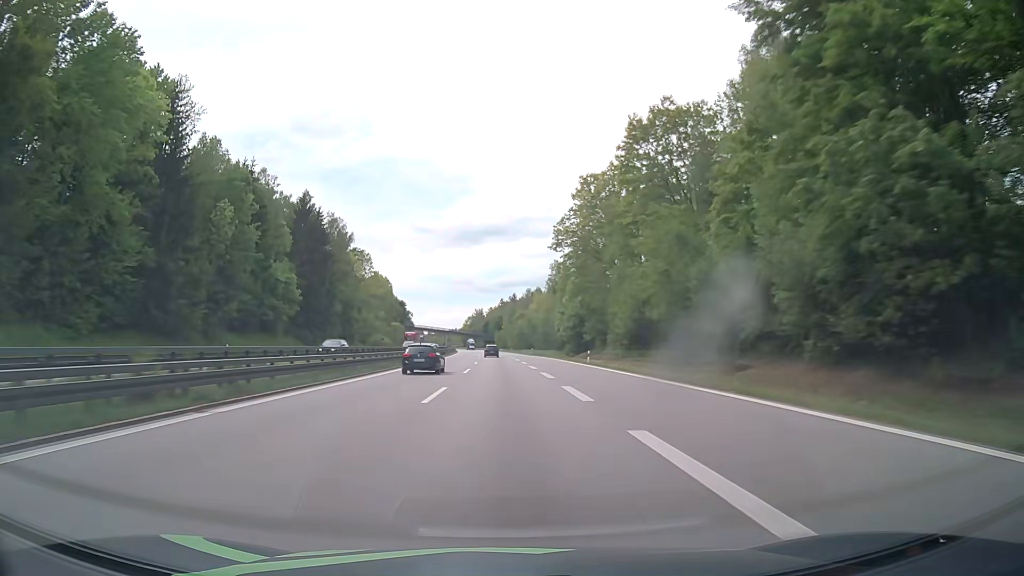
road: motorway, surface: asphalt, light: Day
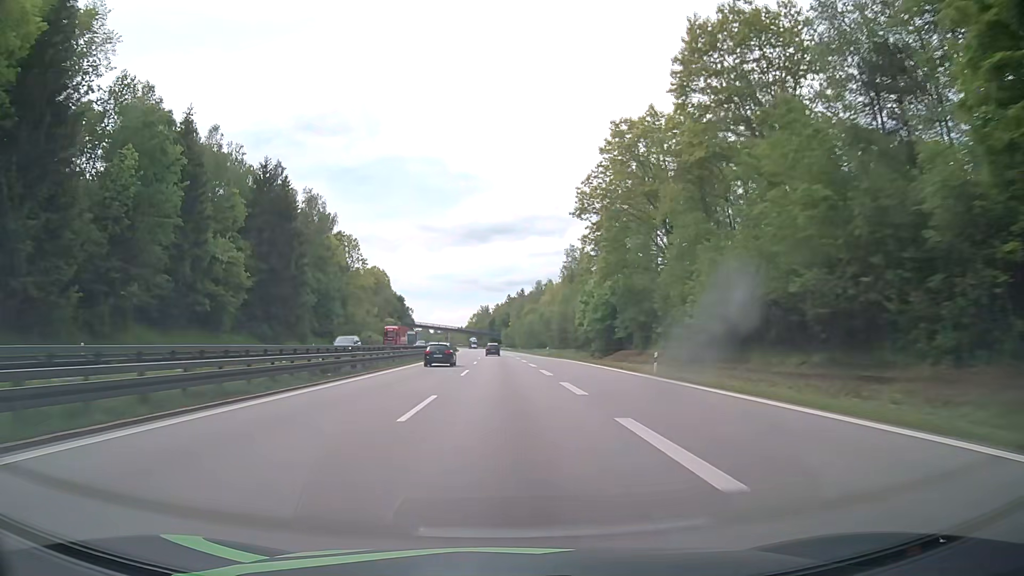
(-0.1, +22.3) m; -1°
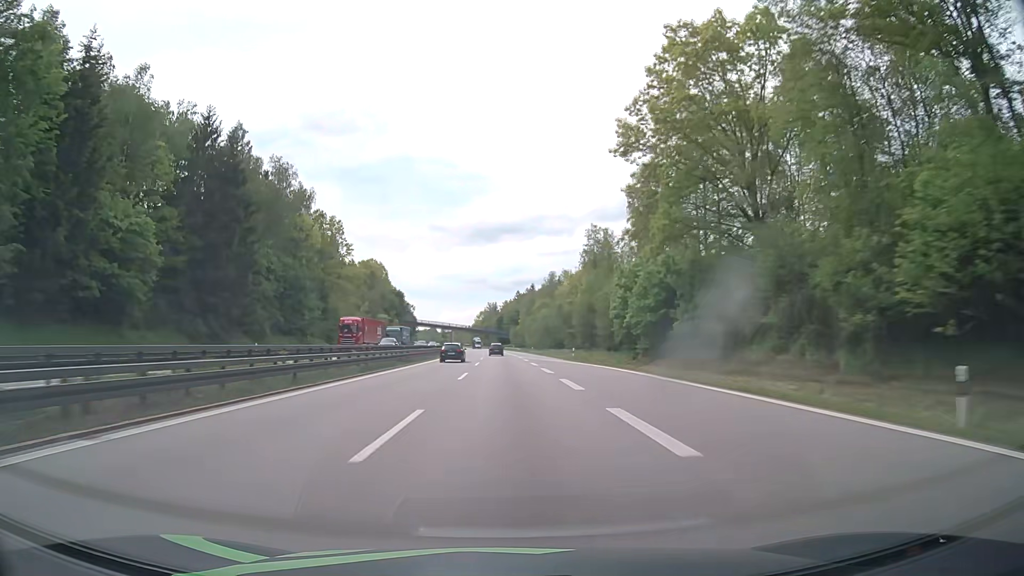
(-0.1, +22.3) m; -1°
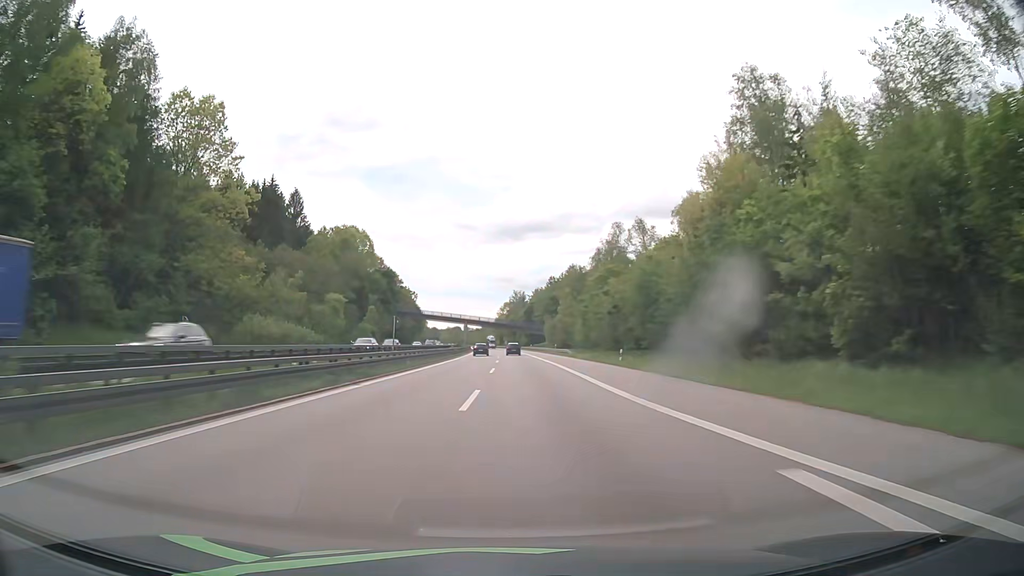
(-1.3, +66.8) m; -2°
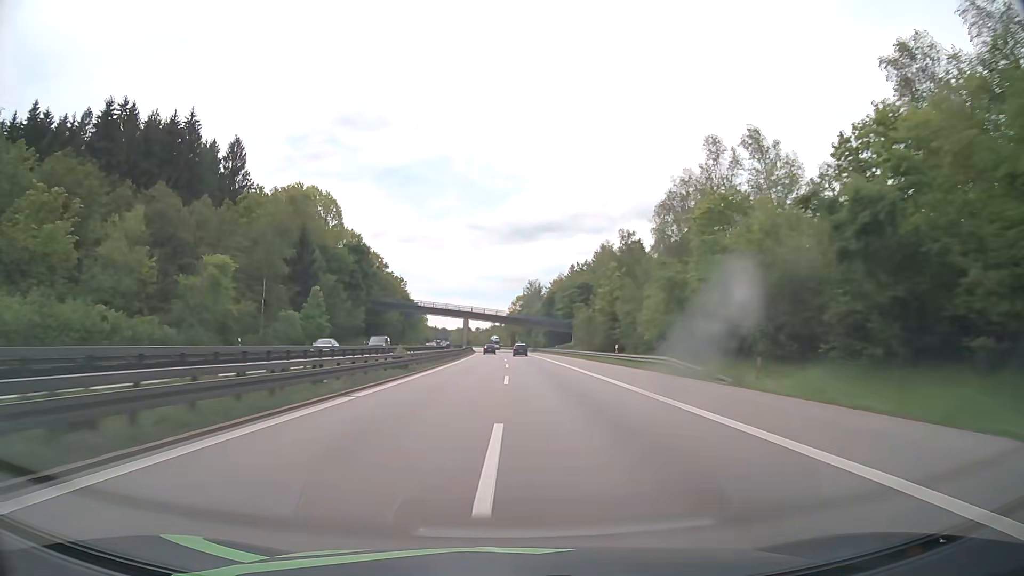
(-0.4, +44.5) m; -1°
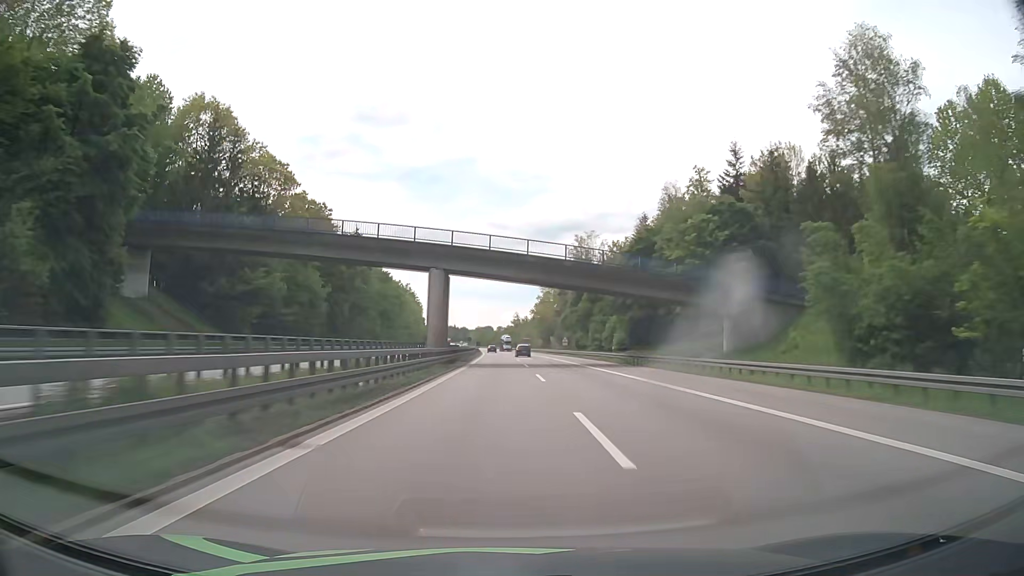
(-1.7, +89.1) m; -2°
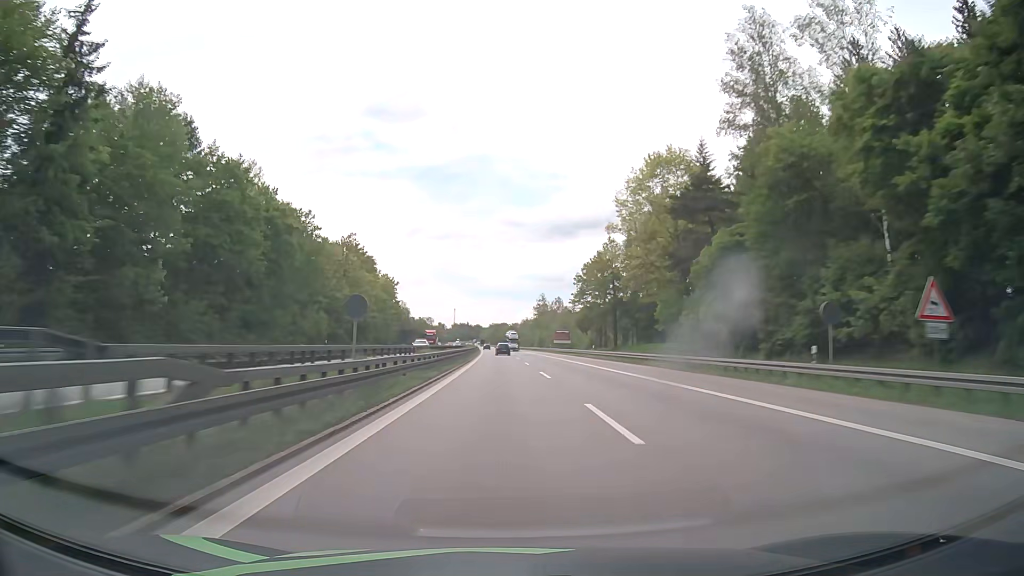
(-0.9, +89.1) m; -1°
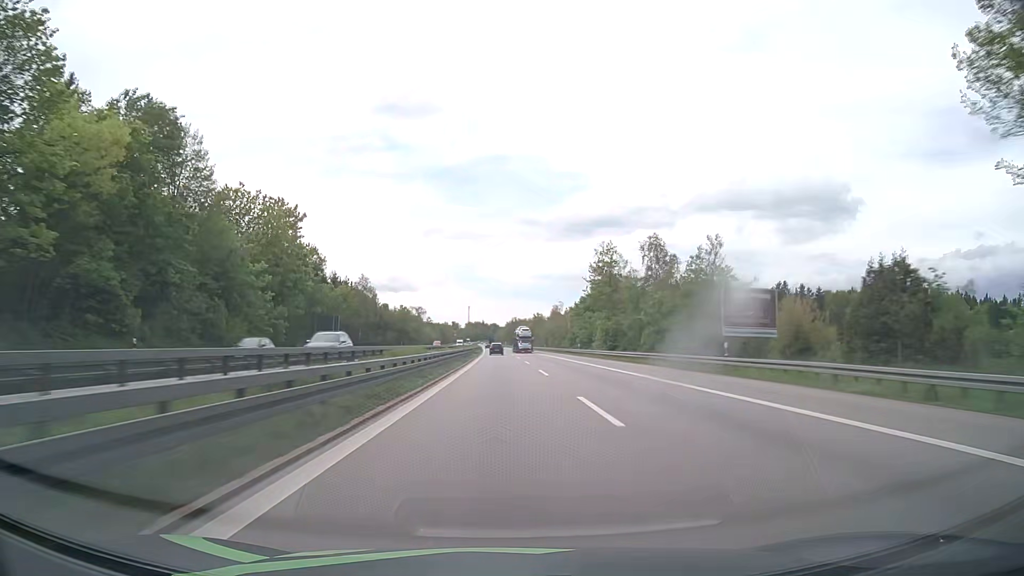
(-1.1, +88.9) m; -1°
(0, +10) (0, +20) (0, +30) (0, +40) (0, +50) (0, +60) (-1, +70) (-1, +80) (-1, +90) (-1, +100) m
